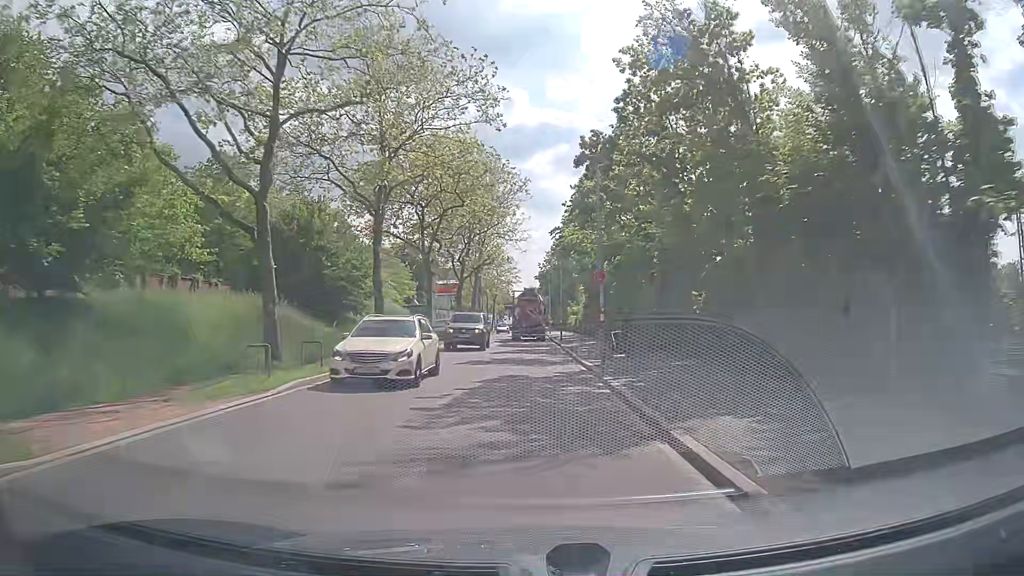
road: tertiary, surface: asphalt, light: Day
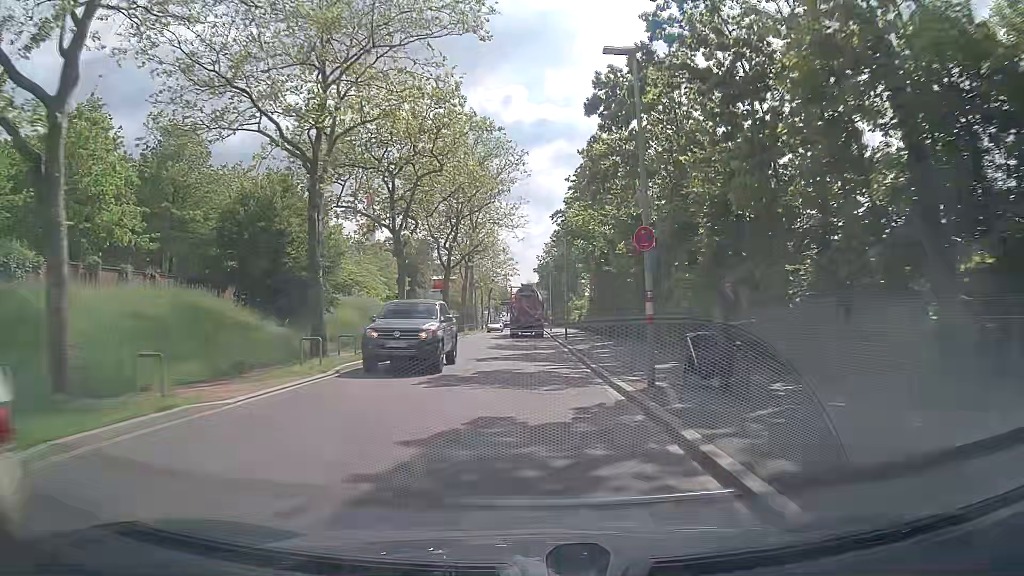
(0.0, +7.9) m; 0°
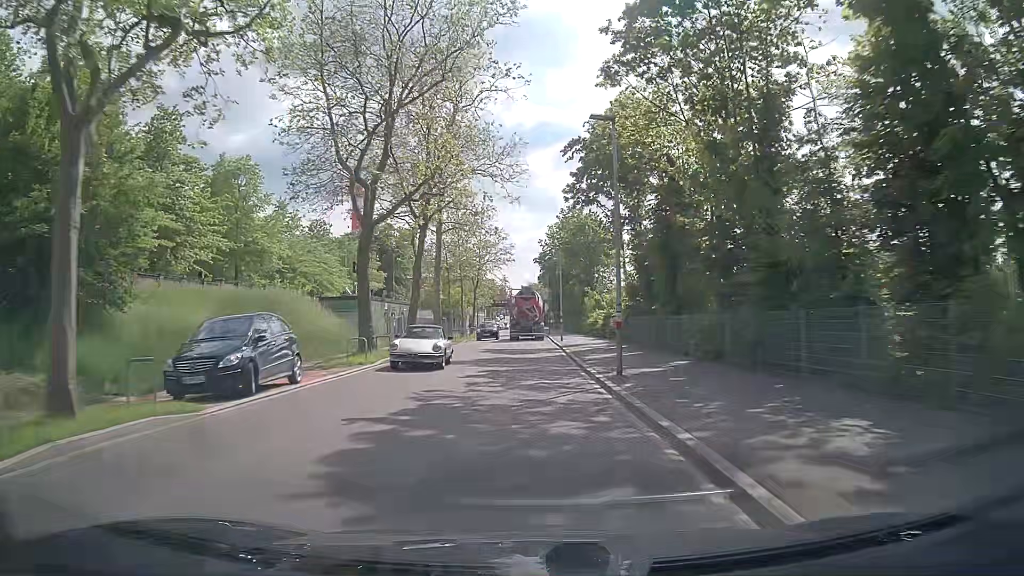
(-0.1, +23.8) m; 0°
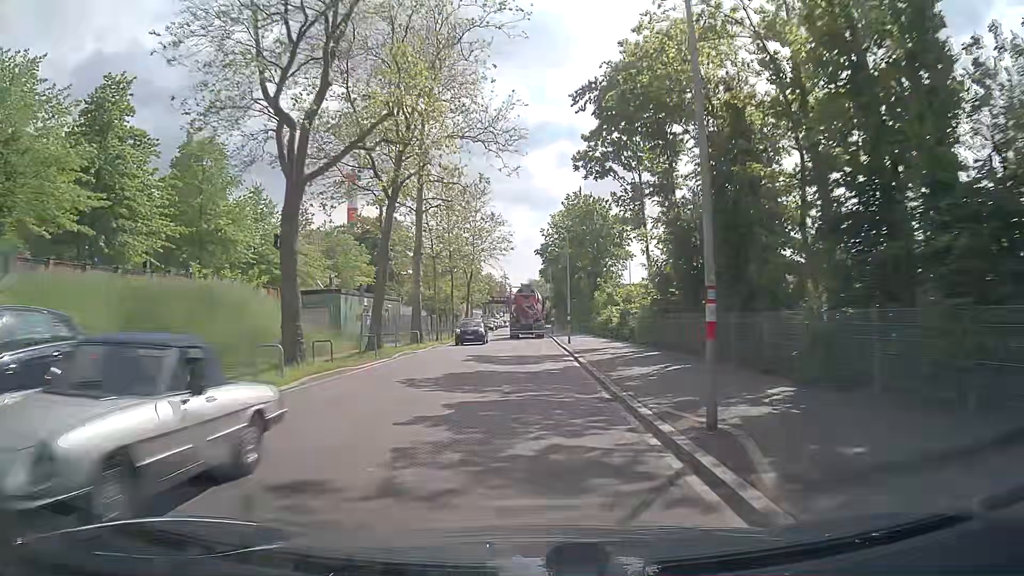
(0.0, +7.9) m; 0°
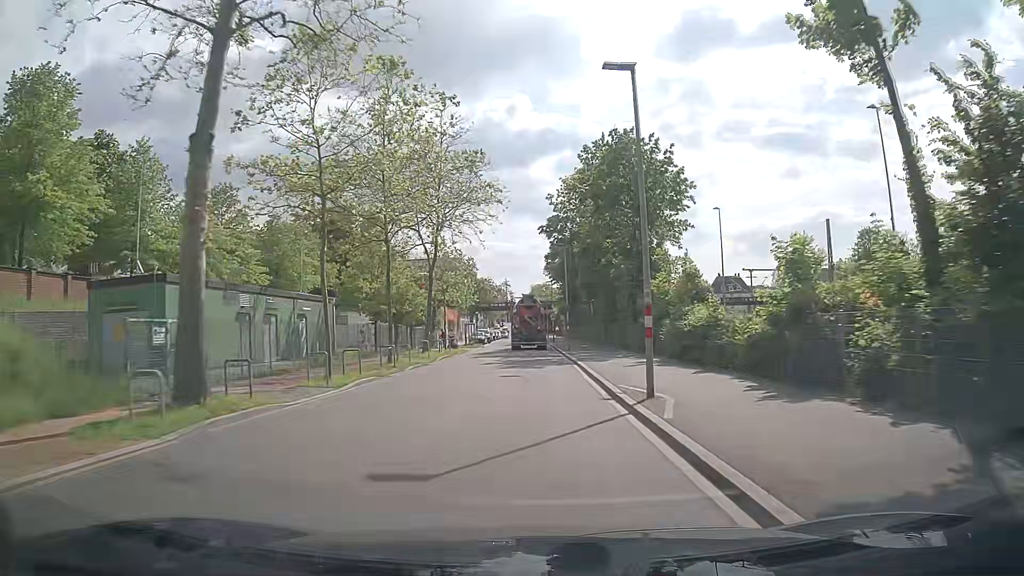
(0.0, +23.8) m; 0°
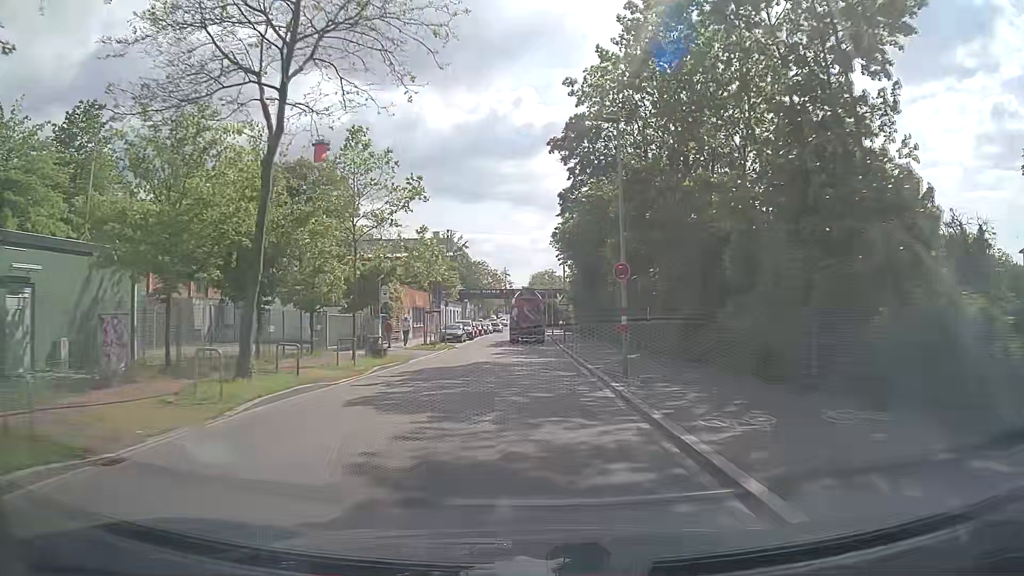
(0.0, +23.7) m; 0°
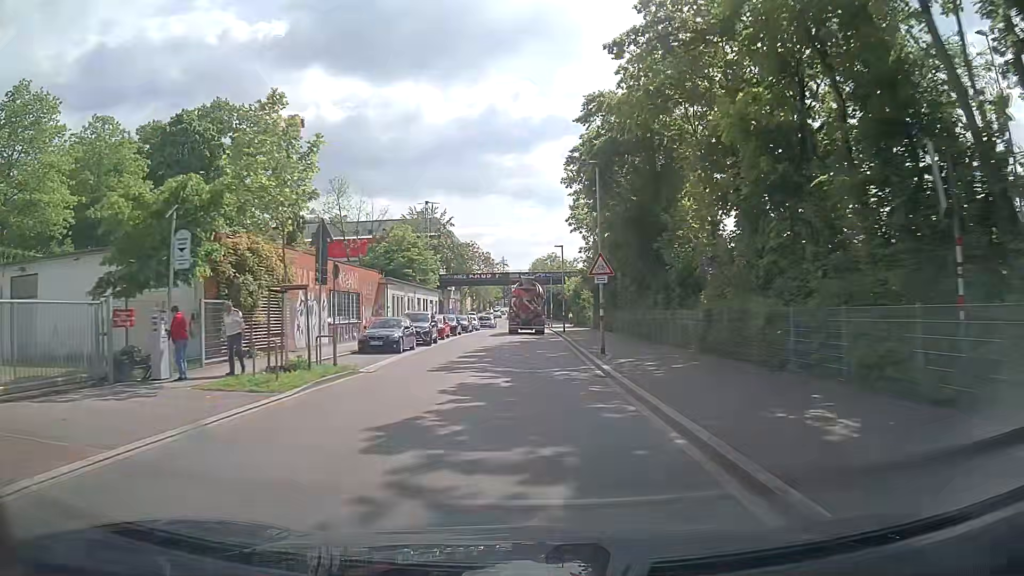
(+0.1, +23.7) m; 0°
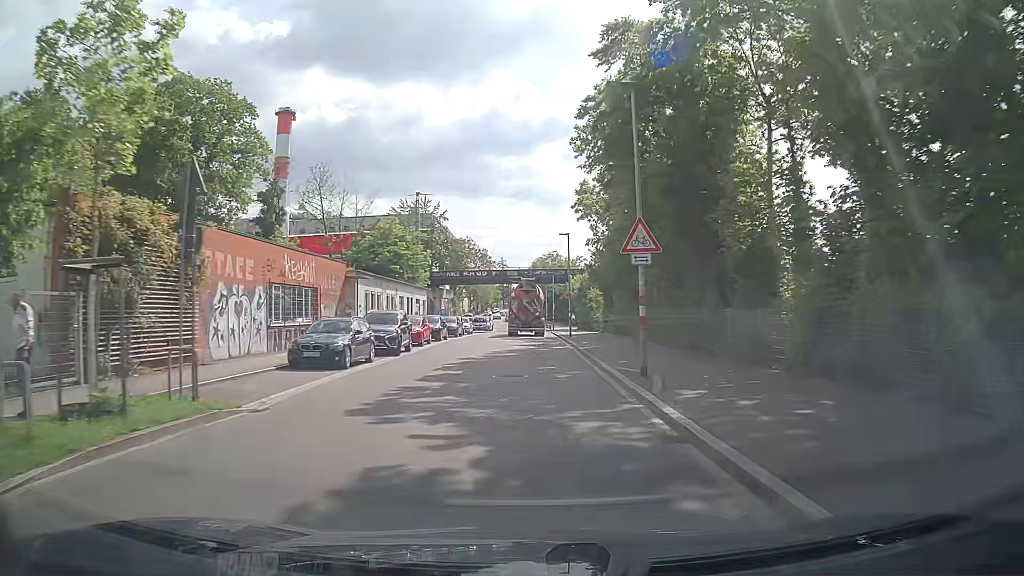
(0.0, +7.9) m; +1°
(0, +10) (0, +20) (0, +30) (0, +40) (0, +50) (0, +60) (0, +70) (0, +80) (0, +90) (-1, +100) m
